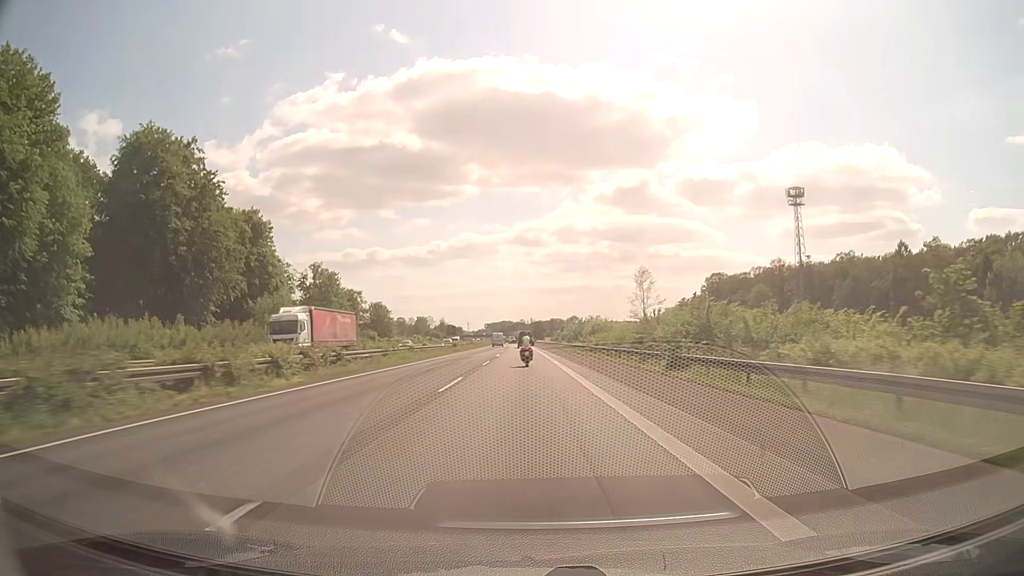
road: motorway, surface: asphalt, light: Day
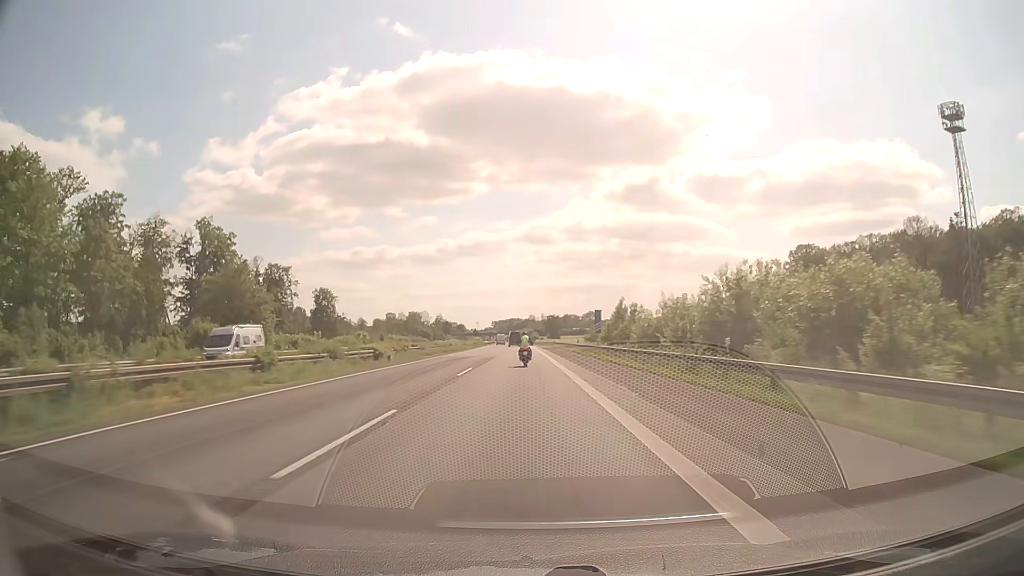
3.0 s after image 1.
(-0.6, +82.7) m; -1°
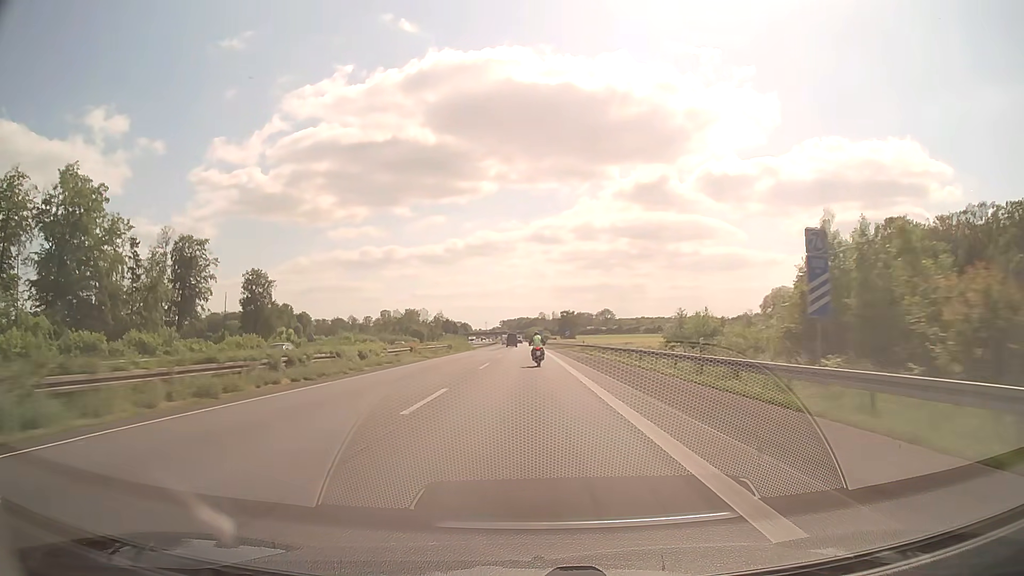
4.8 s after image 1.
(-0.4, +48.5) m; -1°
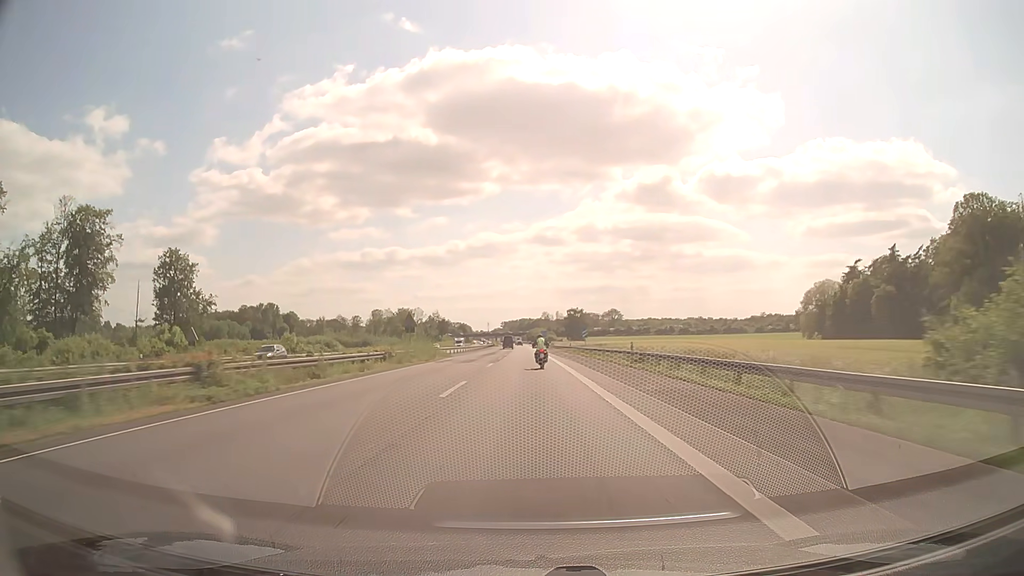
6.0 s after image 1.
(0.0, +31.9) m; 0°
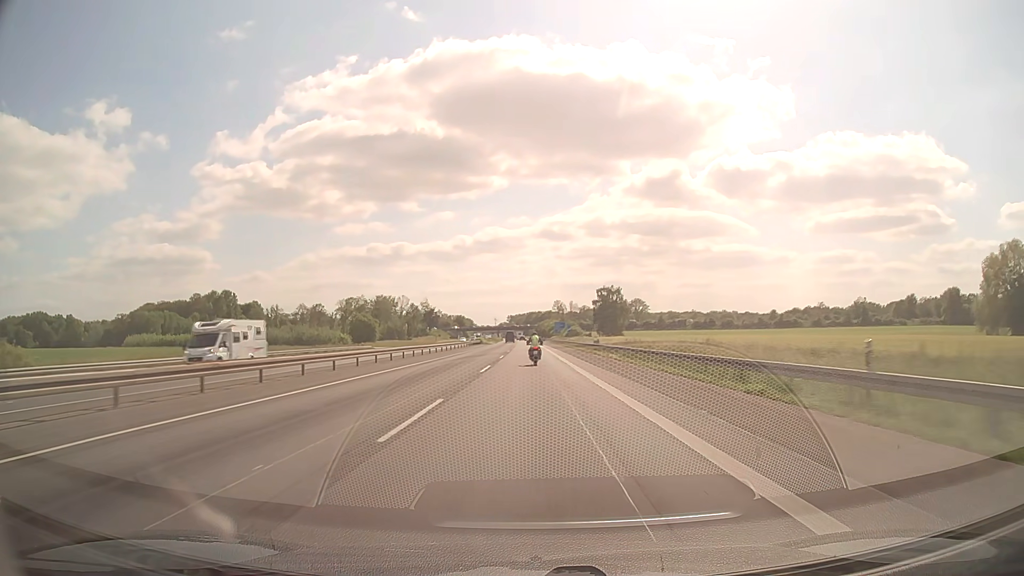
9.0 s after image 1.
(-0.6, +79.4) m; -1°
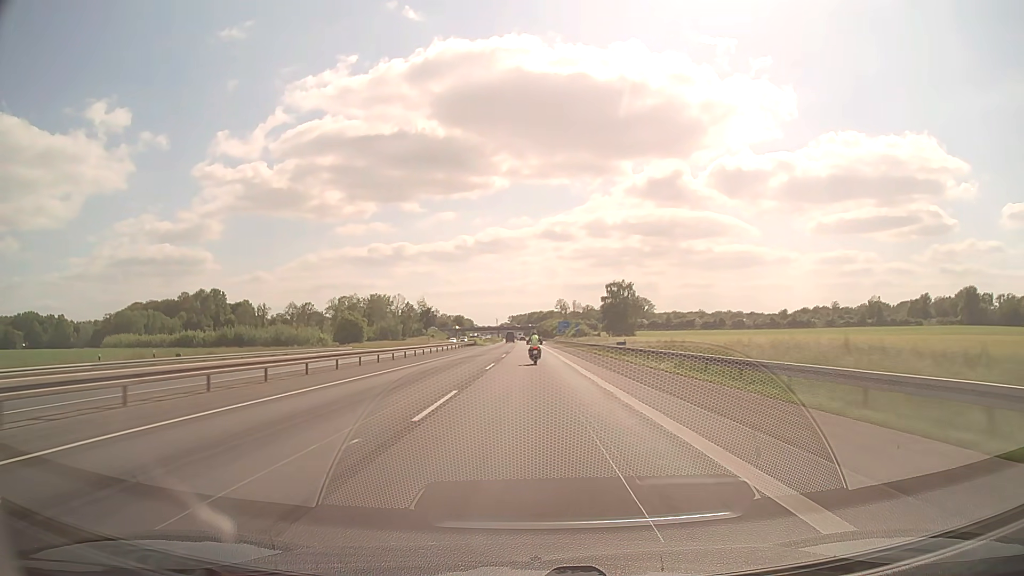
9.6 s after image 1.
(0.0, +15.8) m; 0°
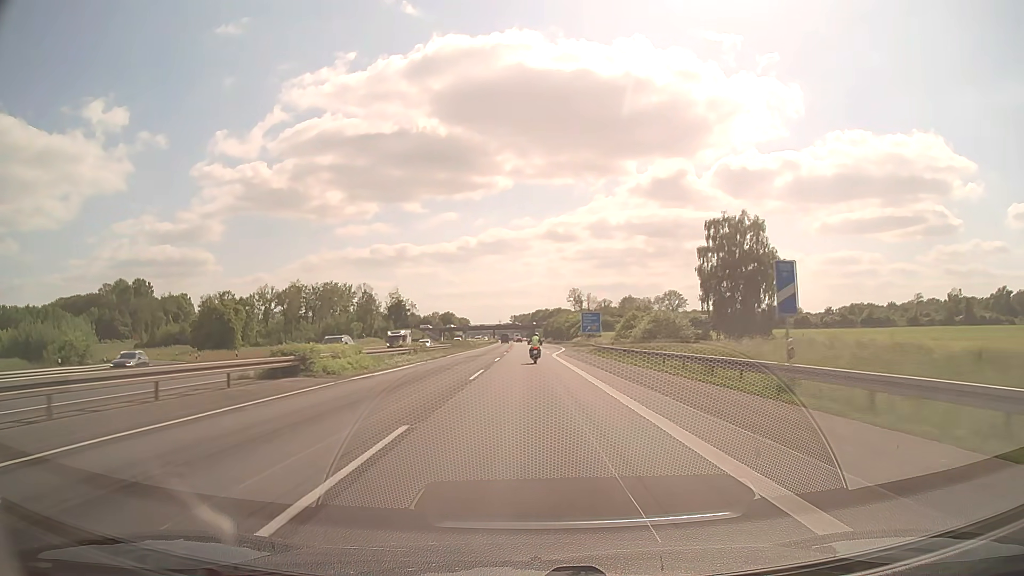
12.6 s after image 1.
(-0.1, +78.8) m; 0°
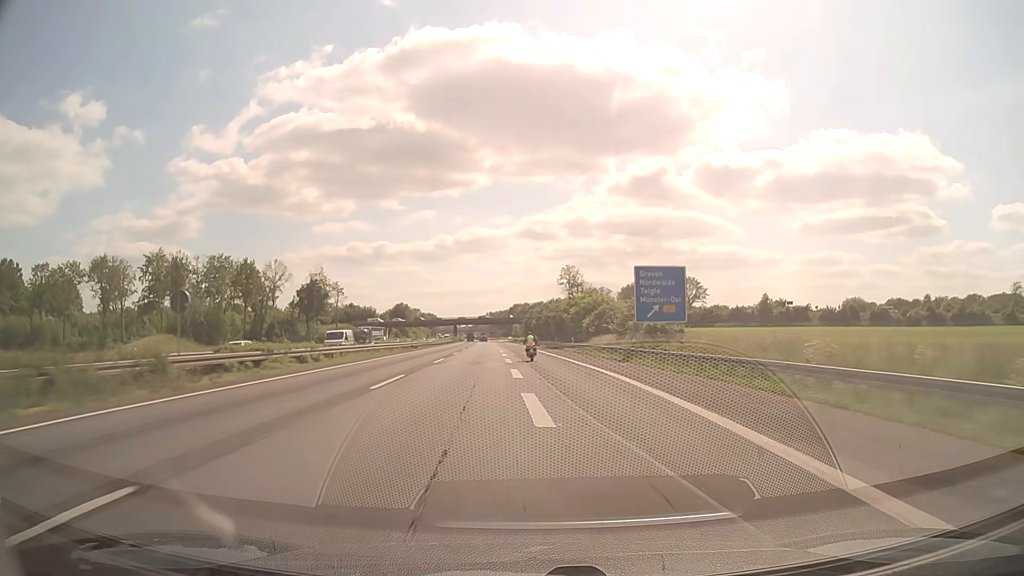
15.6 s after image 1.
(+1.1, +77.2) m; +2°
(0, +10) (0, +20) (0, +30) (0, +40) (0, +50) (-1, +60) (-1, +70) (-2, +80) (-2, +90) (-3, +100) m
